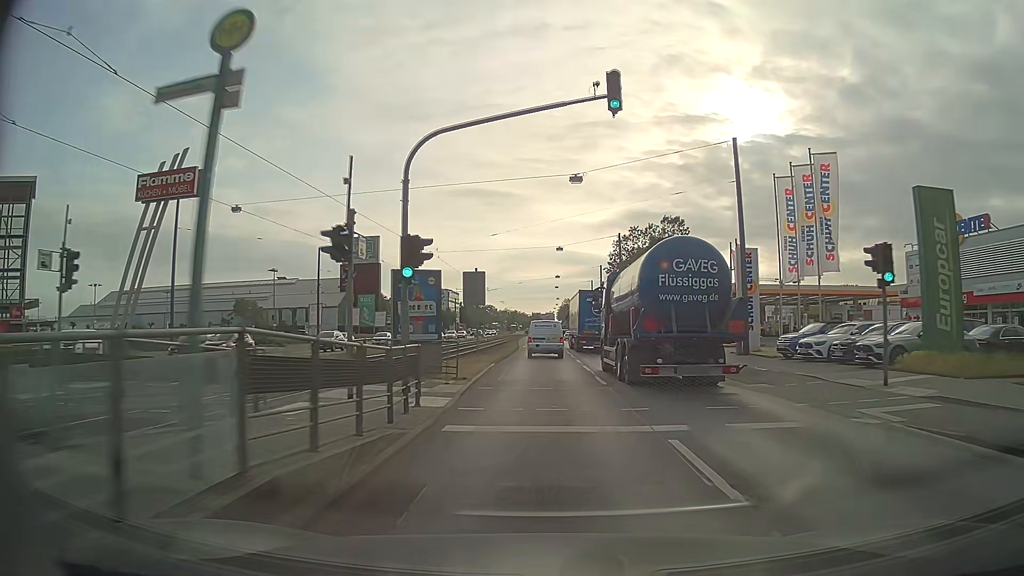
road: primary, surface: asphalt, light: Day
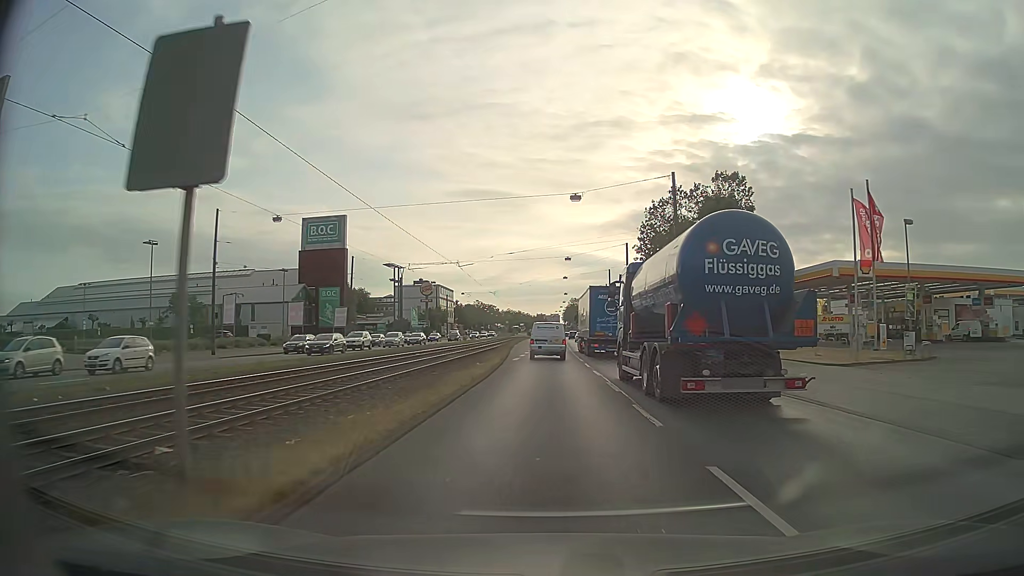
(0.0, +25.9) m; 0°
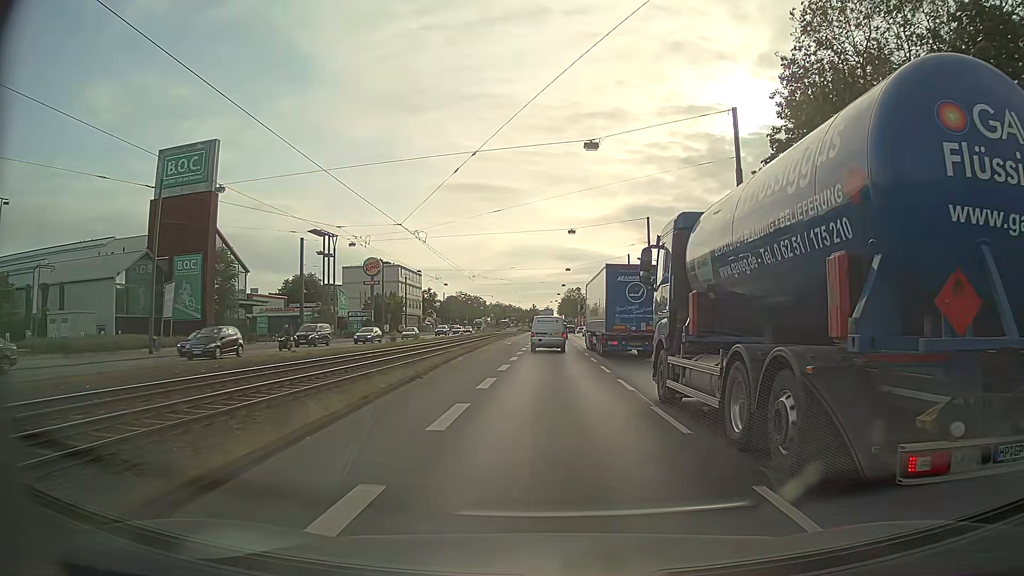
(+0.3, +43.6) m; +1°
(0, +10) (0, +20) (0, +30) (0, +40) (0, +50) (0, +60) (+1, +70) (+1, +80) (+1, +90) (+1, +100) m
